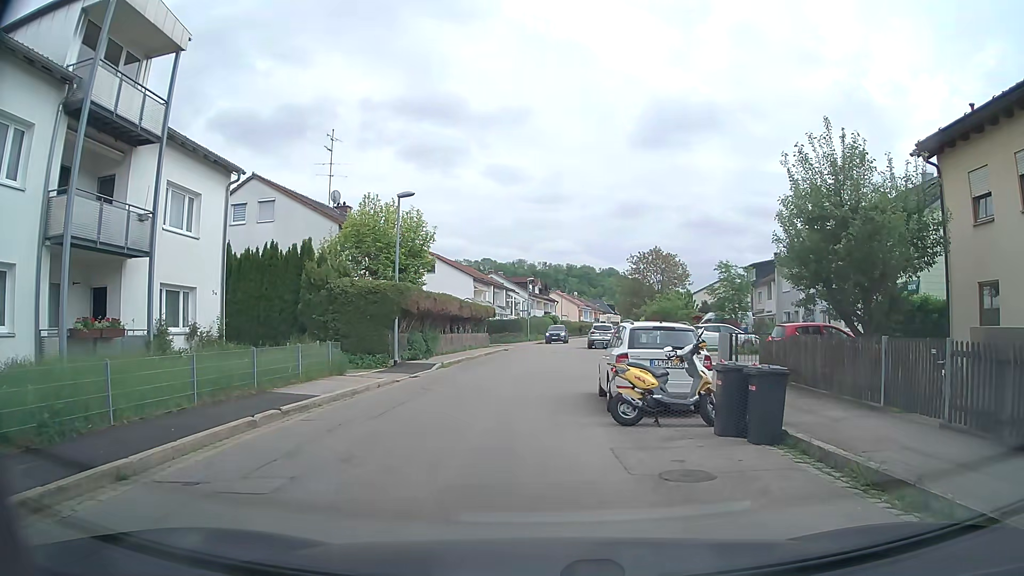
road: tertiary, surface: asphalt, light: Day
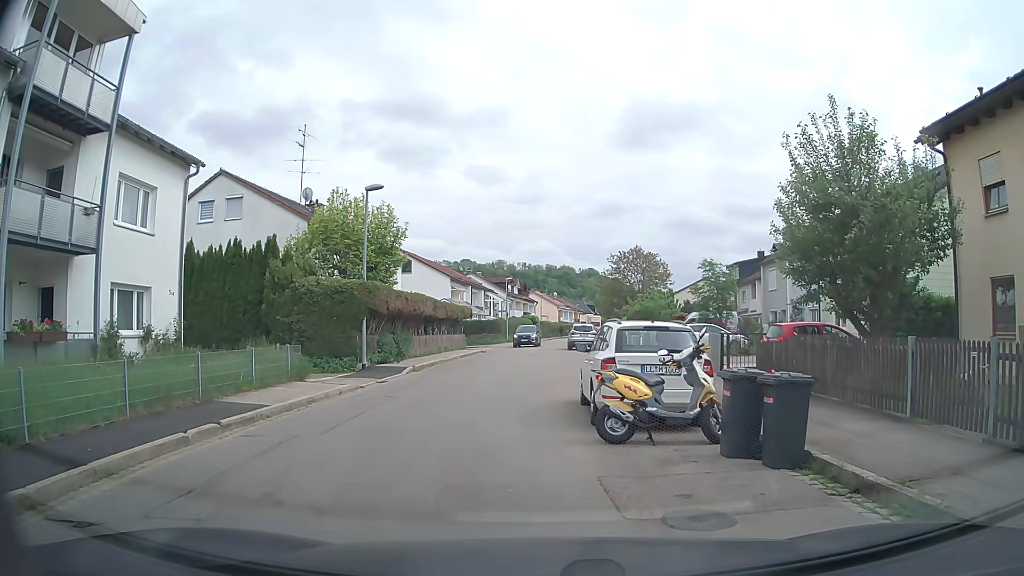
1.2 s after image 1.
(0.0, +1.3) m; +1°
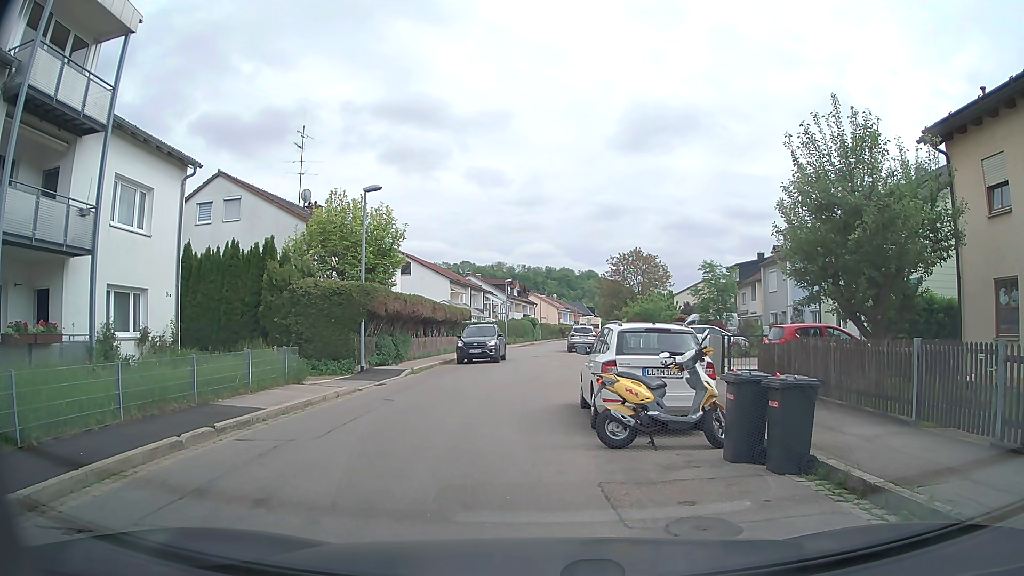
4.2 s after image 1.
(0.0, +0.2) m; 0°
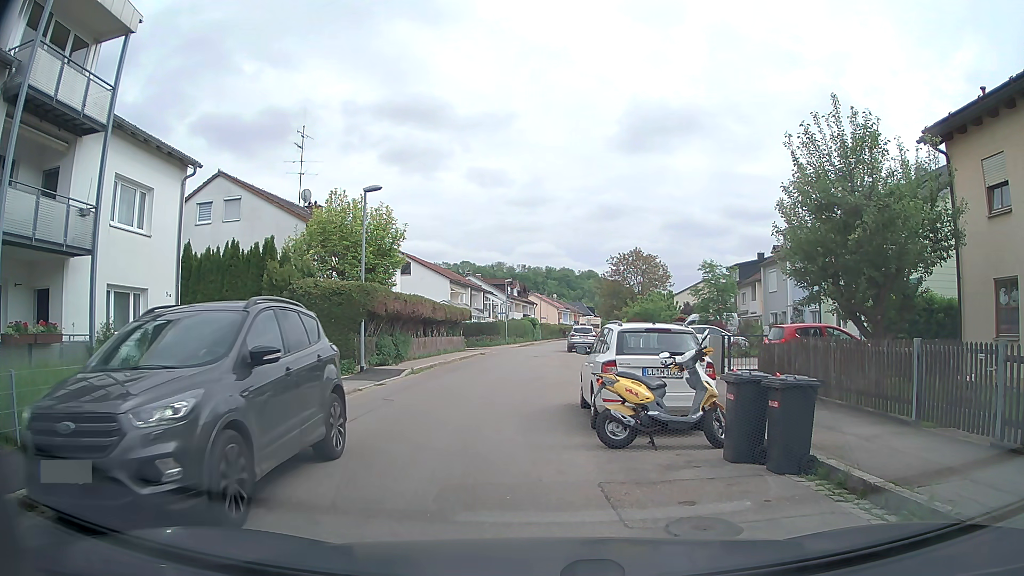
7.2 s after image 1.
(0.0, 0.0) m; 0°
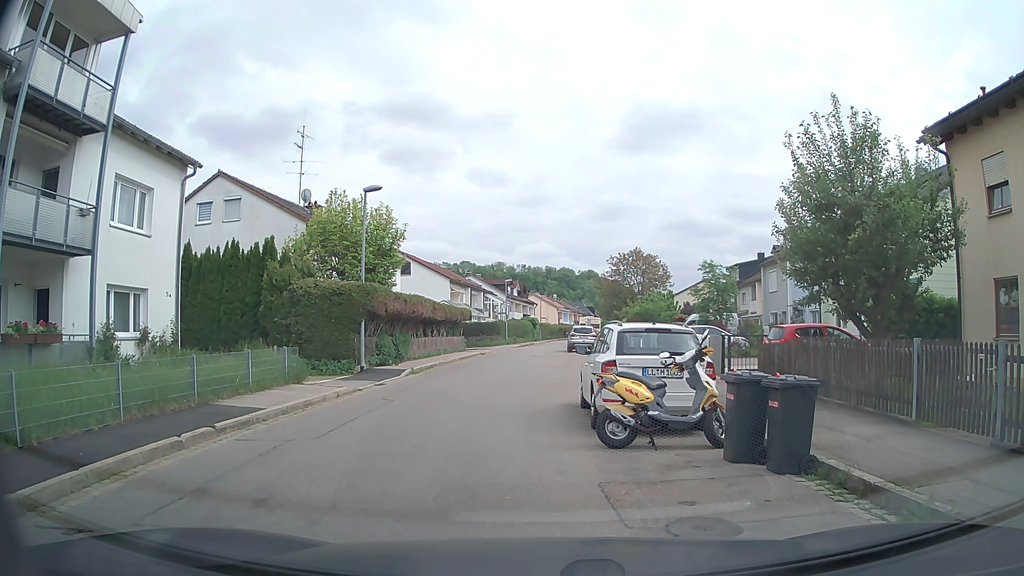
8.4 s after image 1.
(0.0, 0.0) m; 0°
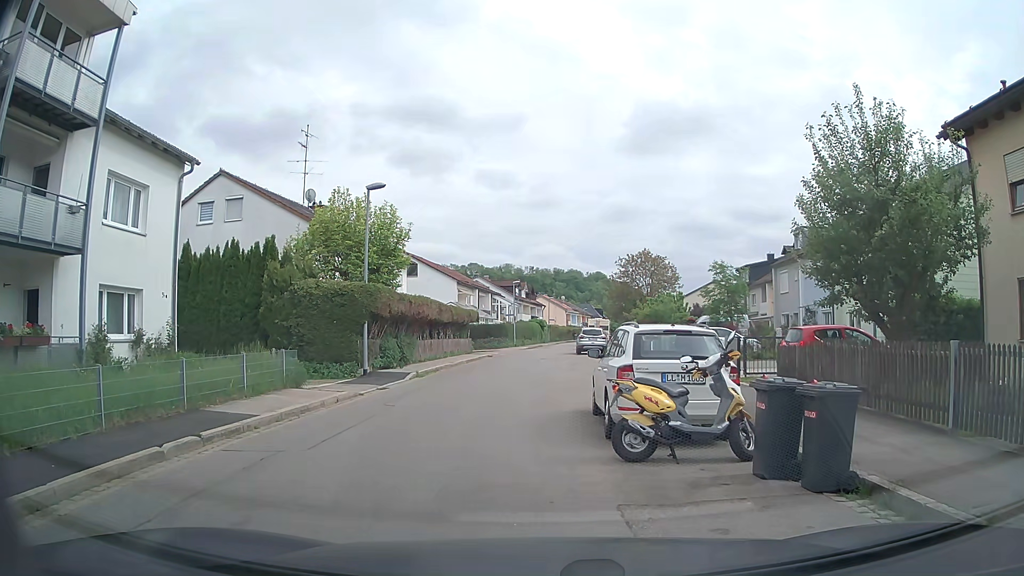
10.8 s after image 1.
(0.0, +0.7) m; 0°
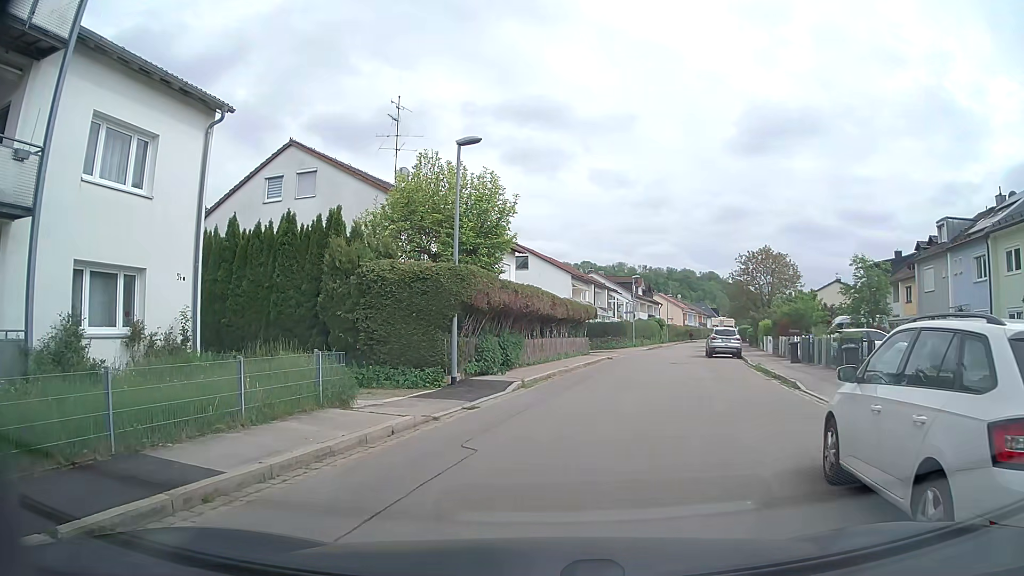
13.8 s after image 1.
(-0.5, +5.3) m; -10°
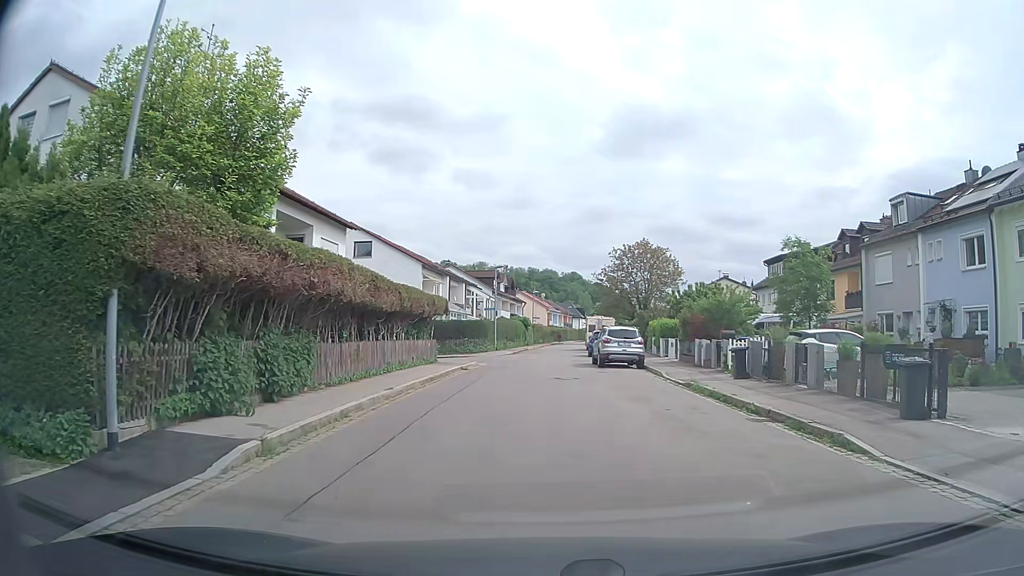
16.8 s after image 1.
(+0.8, +9.8) m; +13°
